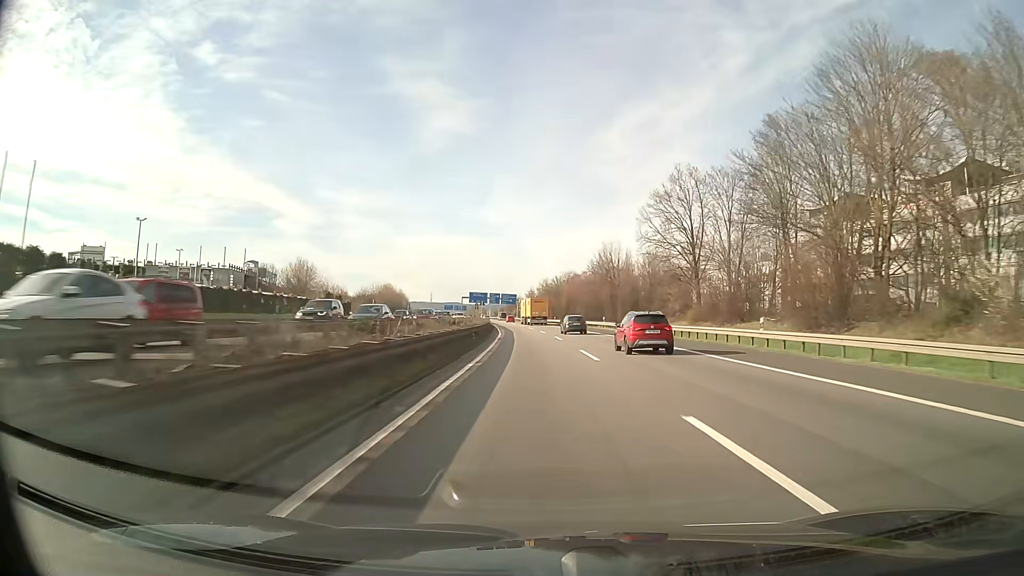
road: motorway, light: Day
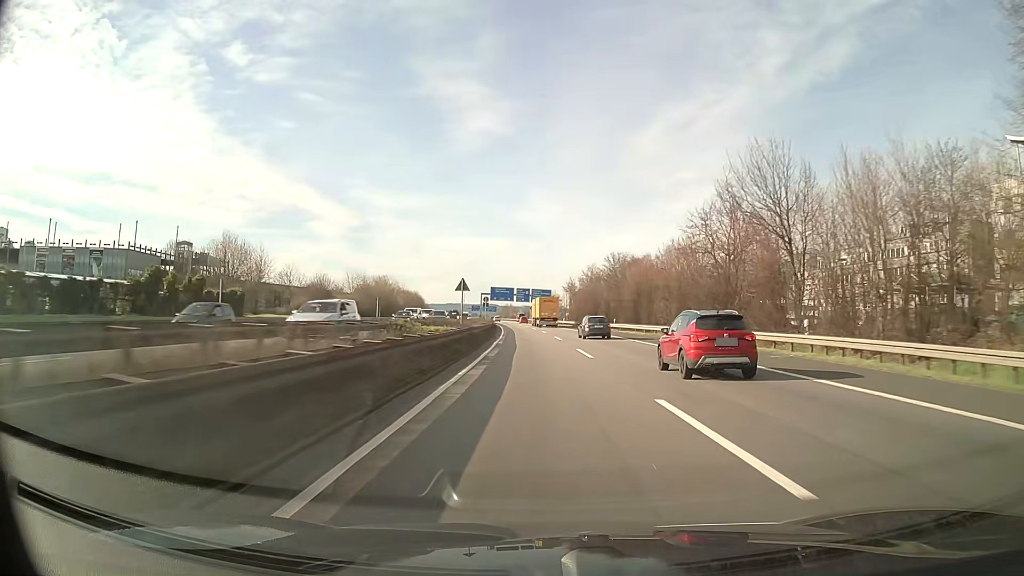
(-1.5, +52.3) m; -3°
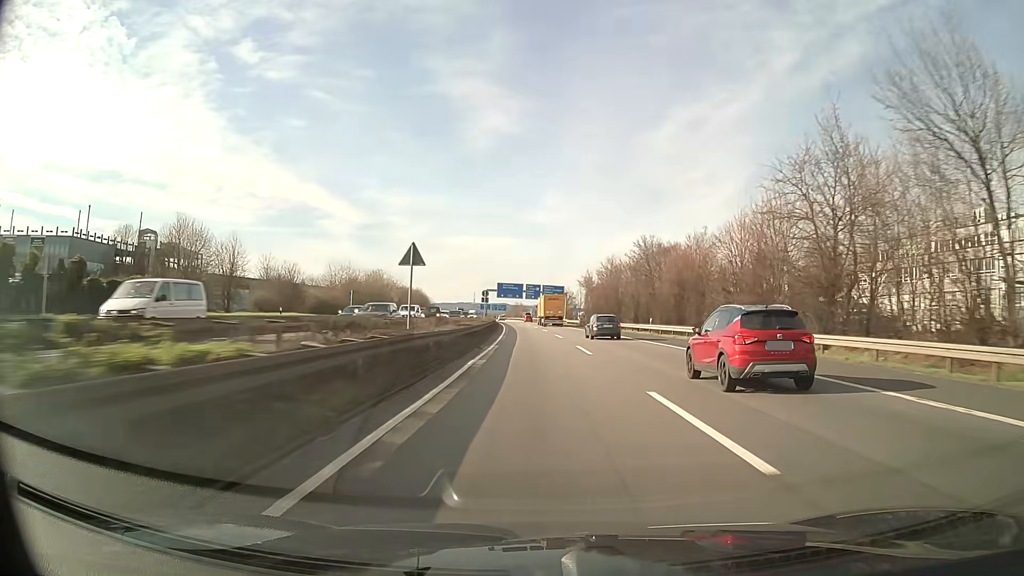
(-0.2, +17.5) m; -1°
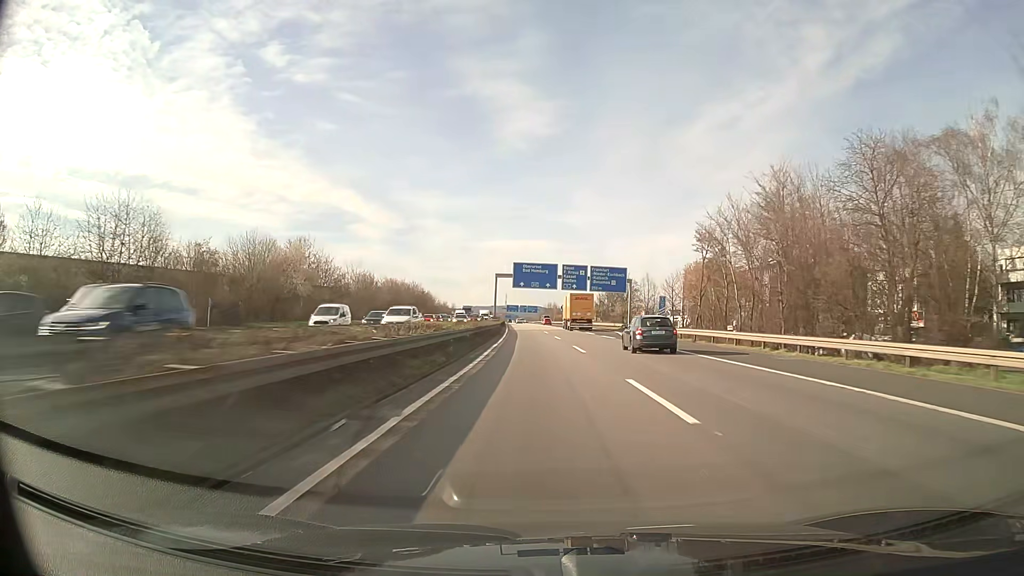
(-1.8, +69.8) m; -3°
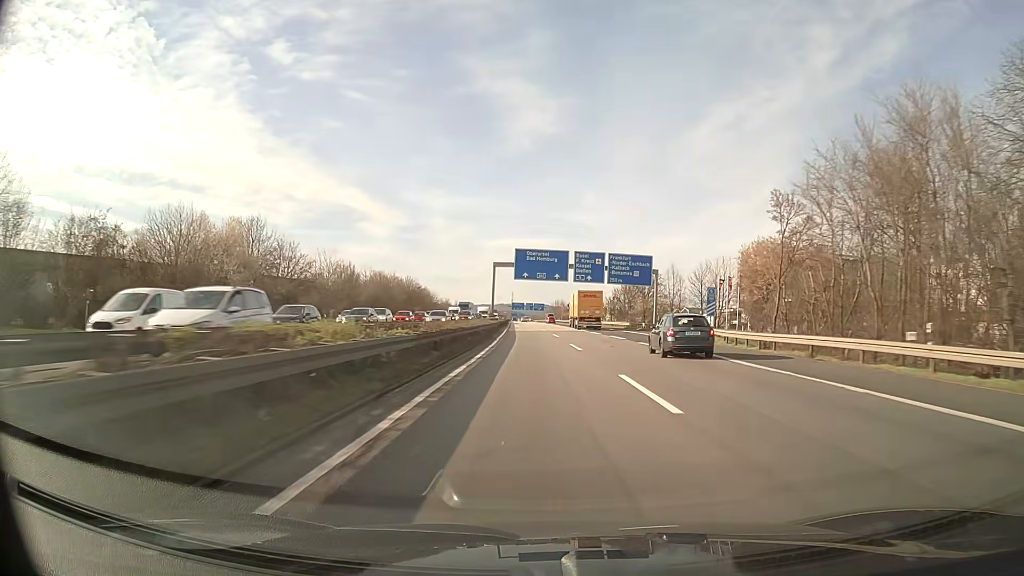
(0.0, +17.5) m; 0°
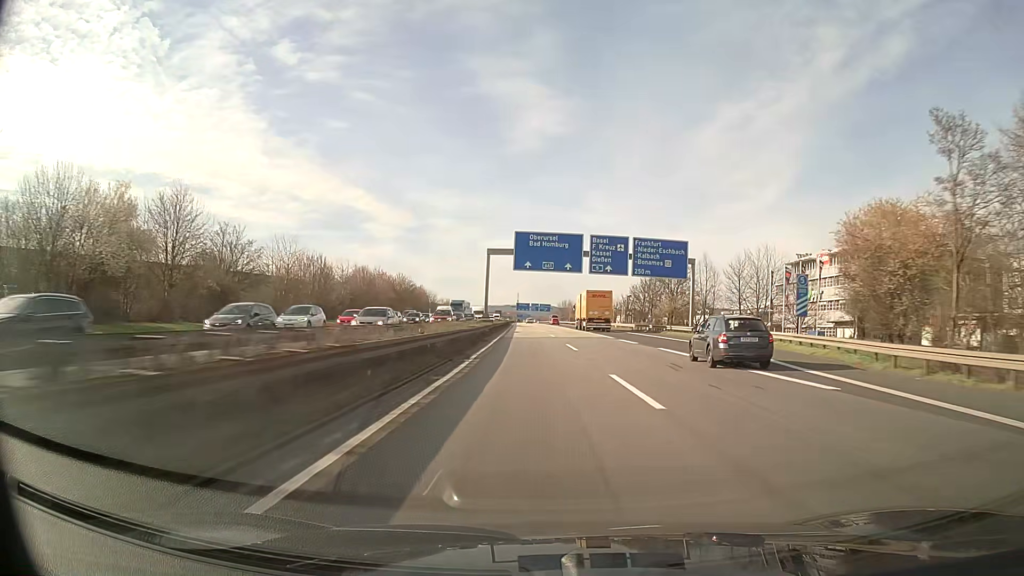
(-0.1, +17.5) m; -1°
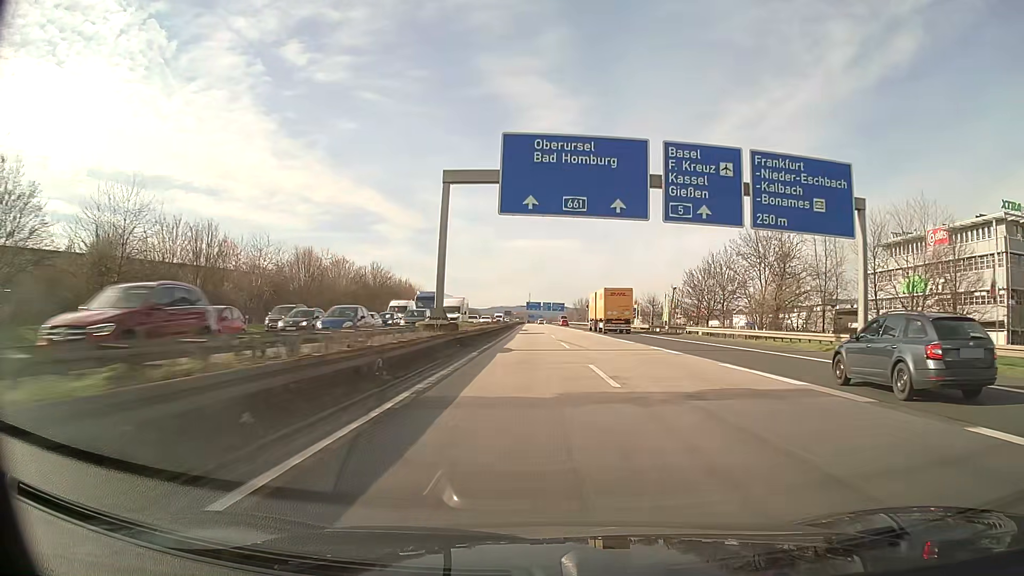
(-0.3, +34.9) m; -1°
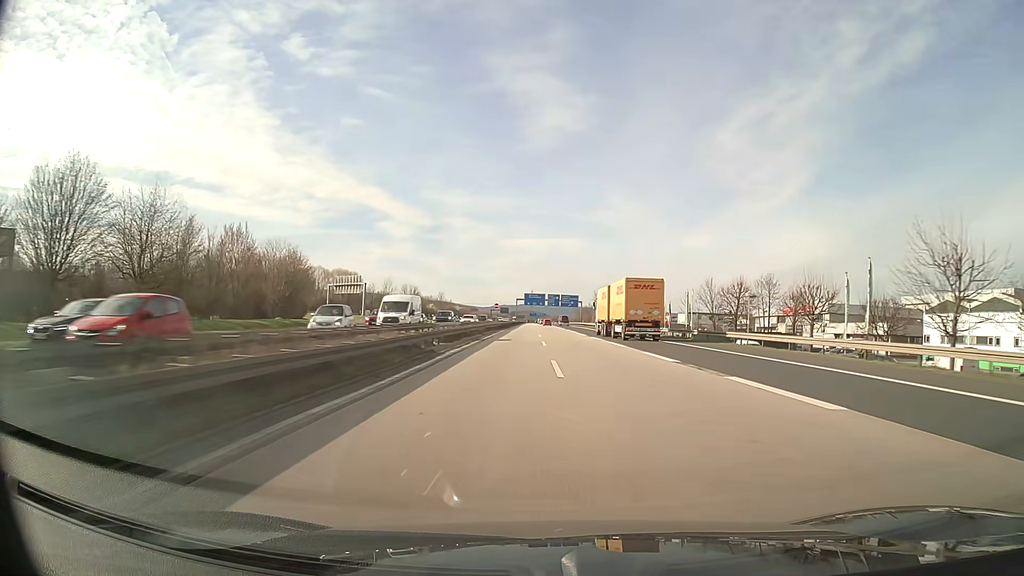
(-0.5, +87.2) m; 0°
(0, +10) (0, +20) (0, +30) (0, +40) (0, +50) (0, +60) (0, +70) (0, +80) (0, +90) (0, +100) m
